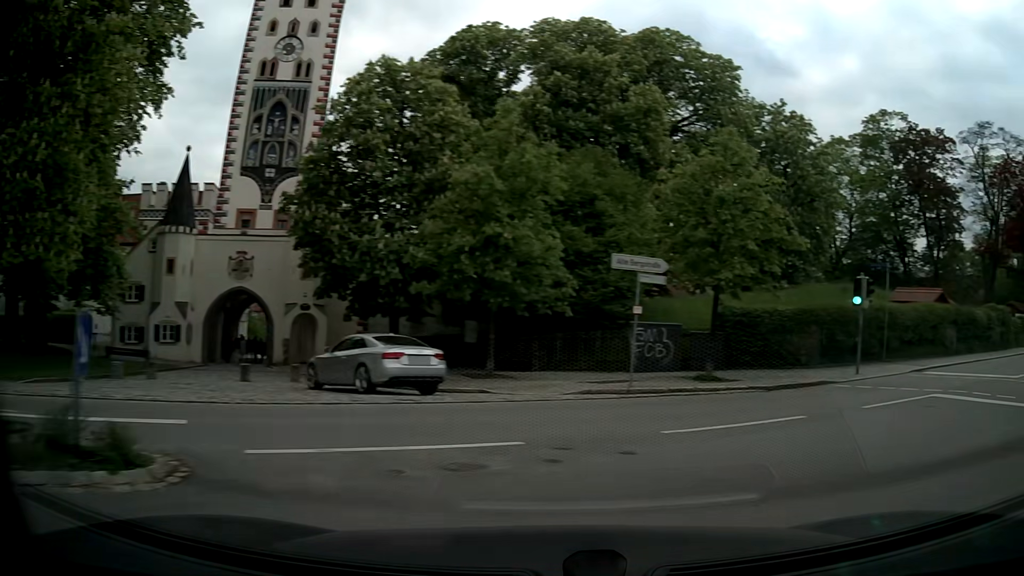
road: secondary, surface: asphalt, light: Day
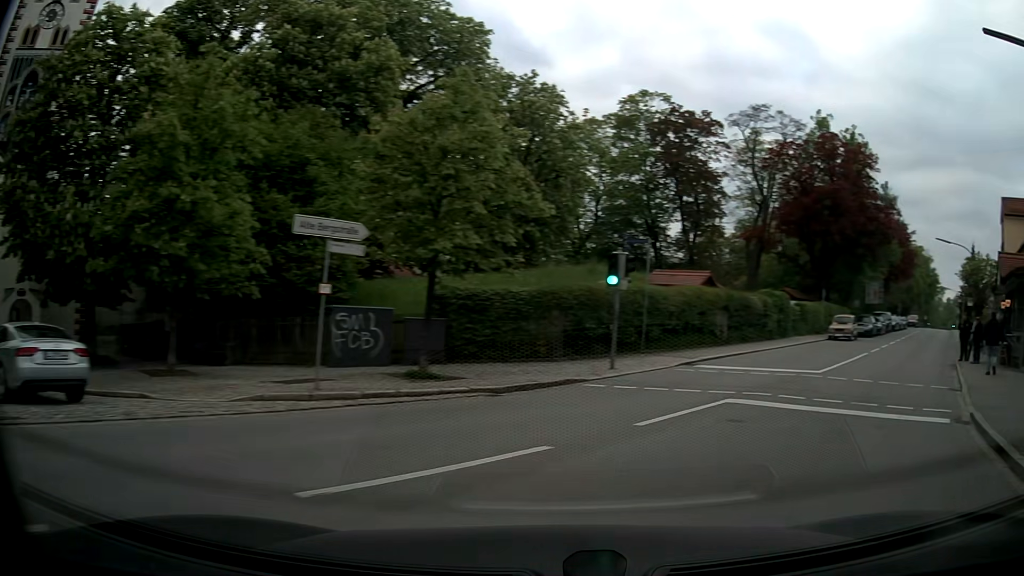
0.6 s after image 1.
(+0.7, +3.9) m; +21°
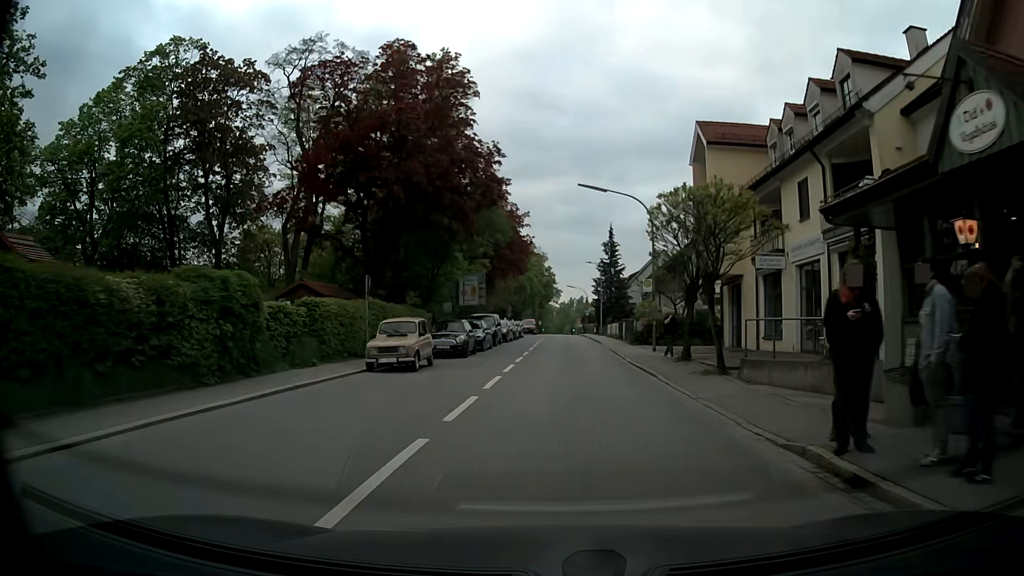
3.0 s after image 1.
(+9.9, +18.8) m; +35°
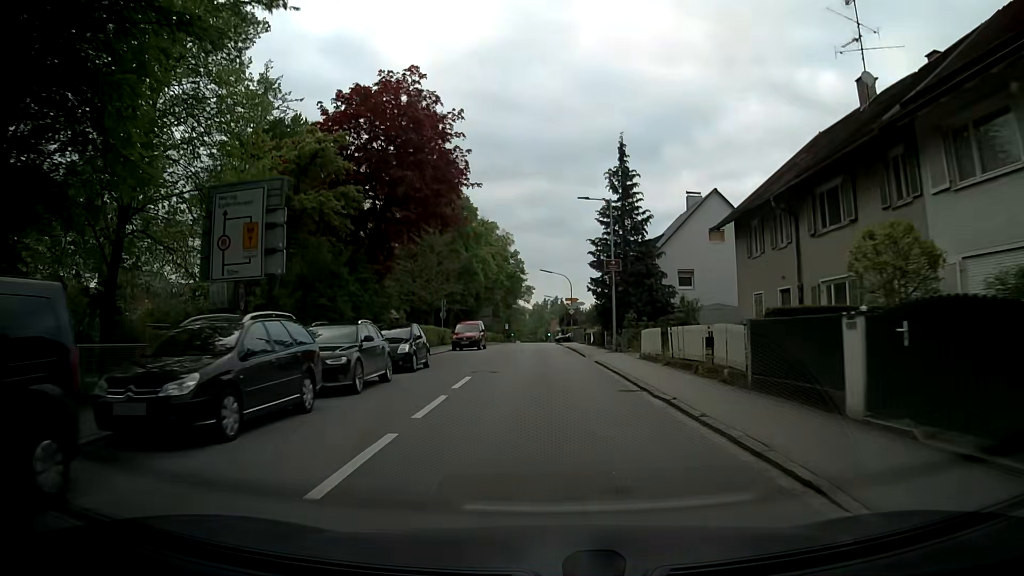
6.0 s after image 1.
(+0.9, +35.7) m; +1°
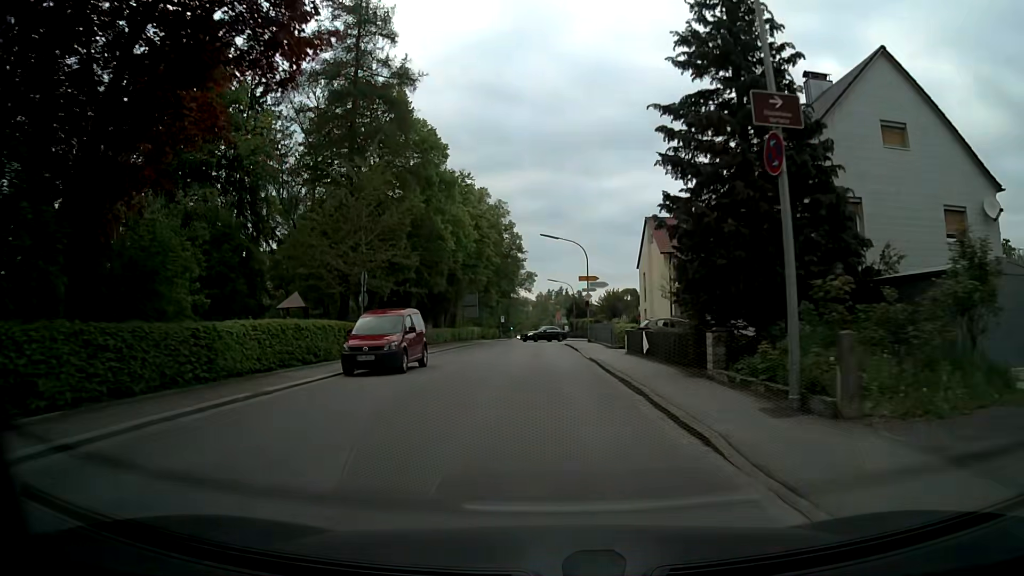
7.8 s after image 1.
(+0.3, +22.9) m; 0°
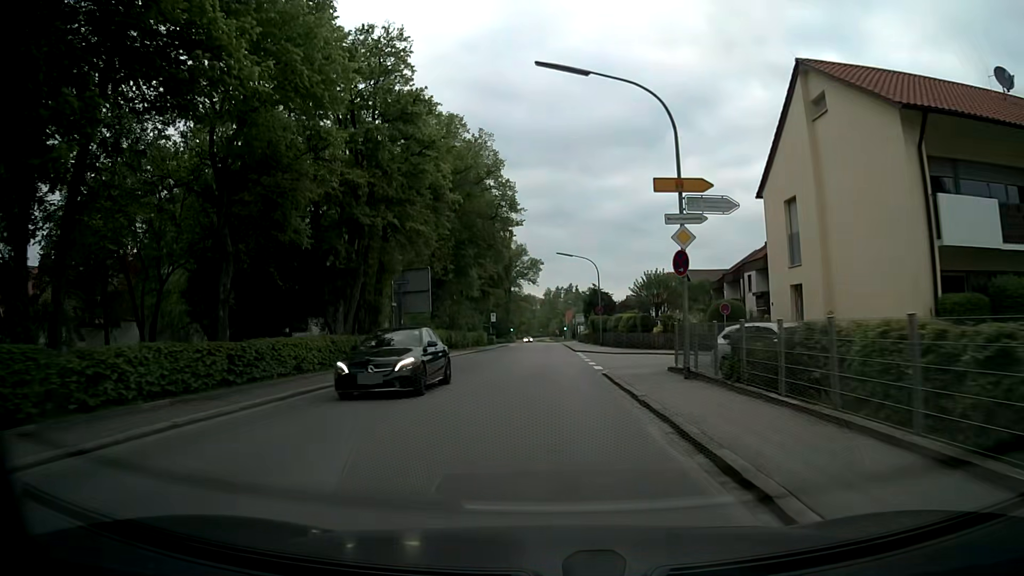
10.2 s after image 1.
(-0.2, +31.3) m; -1°
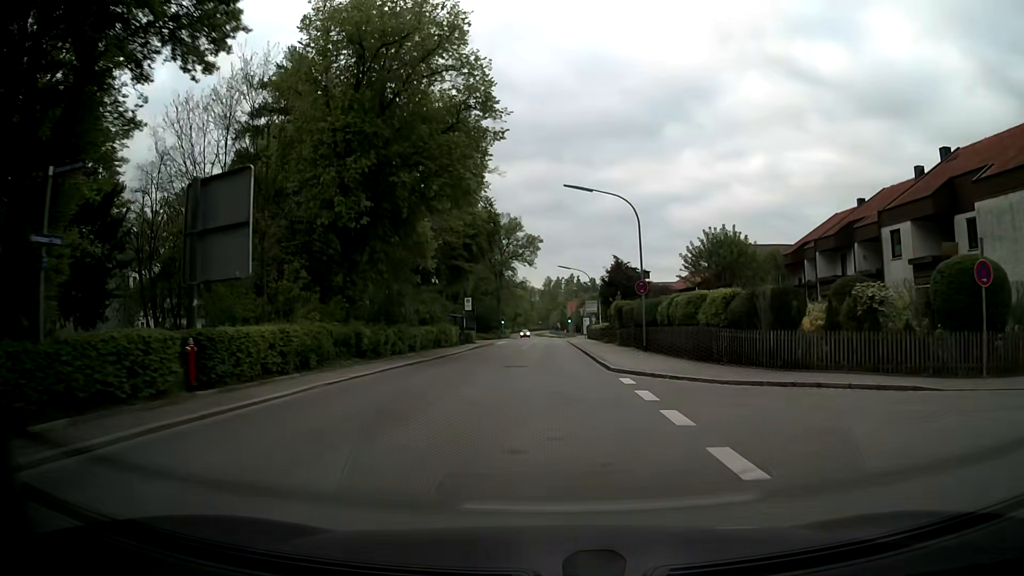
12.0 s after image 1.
(0.0, +23.8) m; 0°
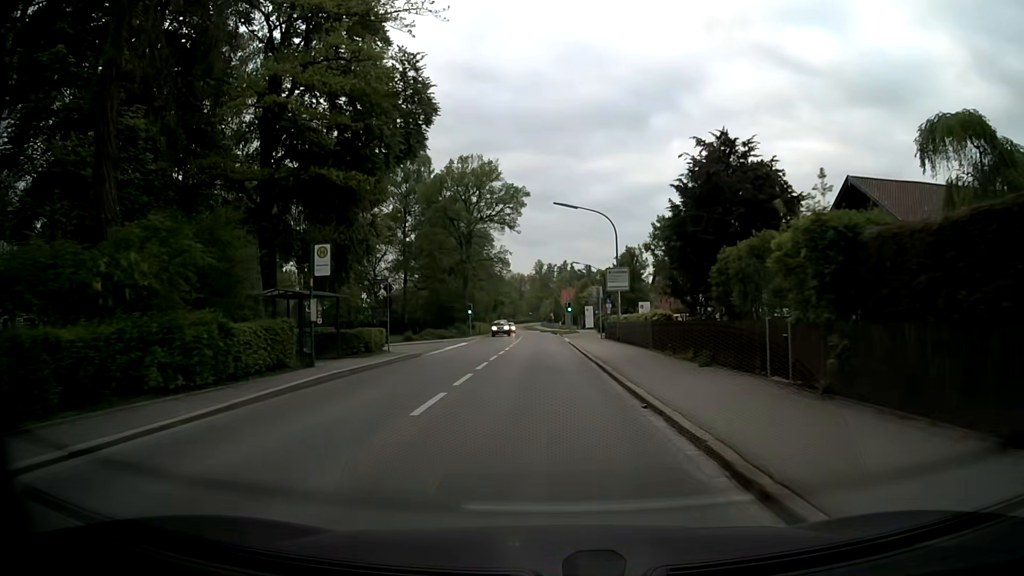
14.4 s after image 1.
(+0.5, +31.9) m; +1°
(0, +10) (0, +20) (0, +30) (0, +40) (-1, +50) (-1, +60) (-1, +70) (-2, +80) (-2, +90) (-3, +100) m
